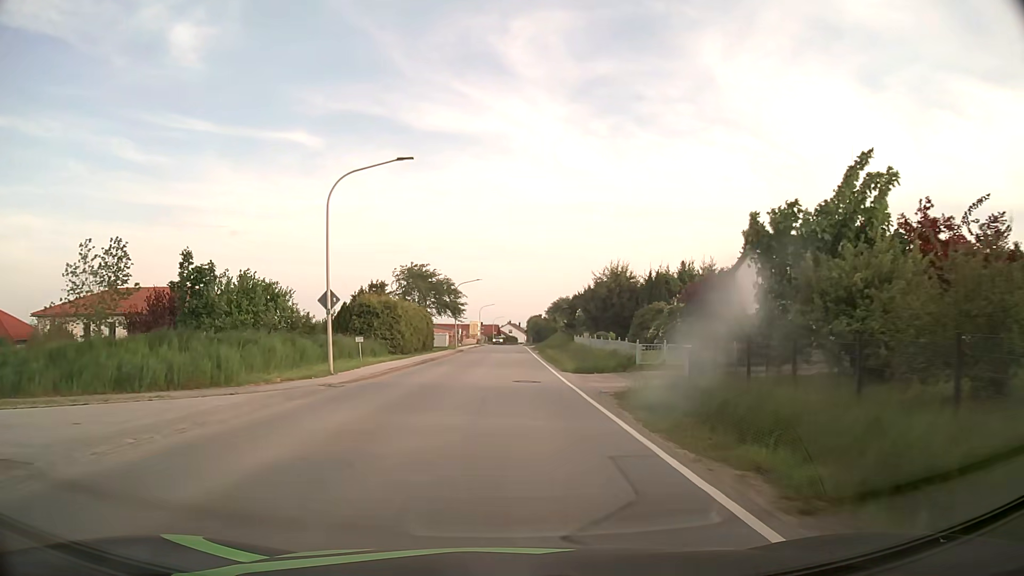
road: secondary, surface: asphalt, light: Day
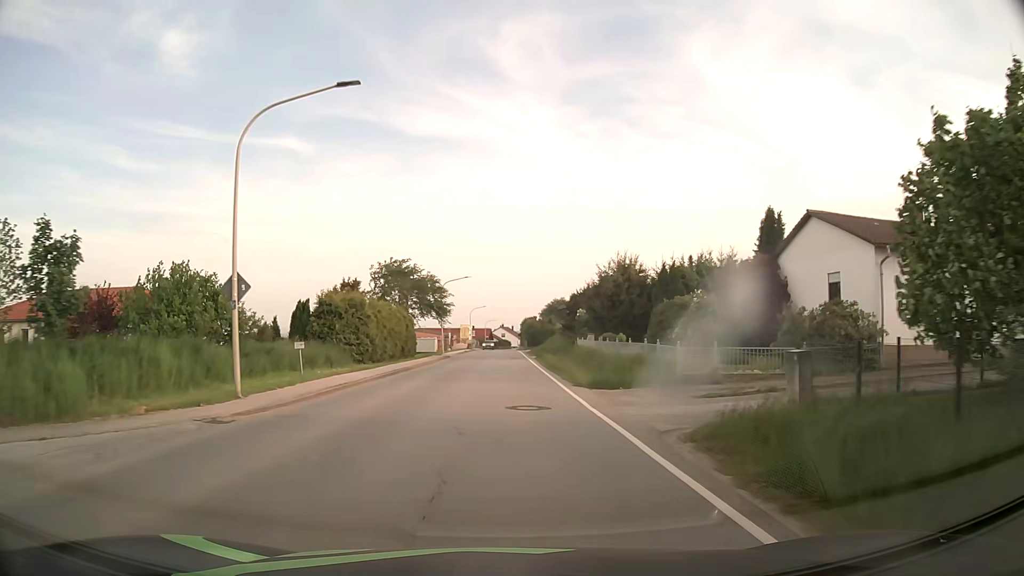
(+0.1, +7.7) m; +1°
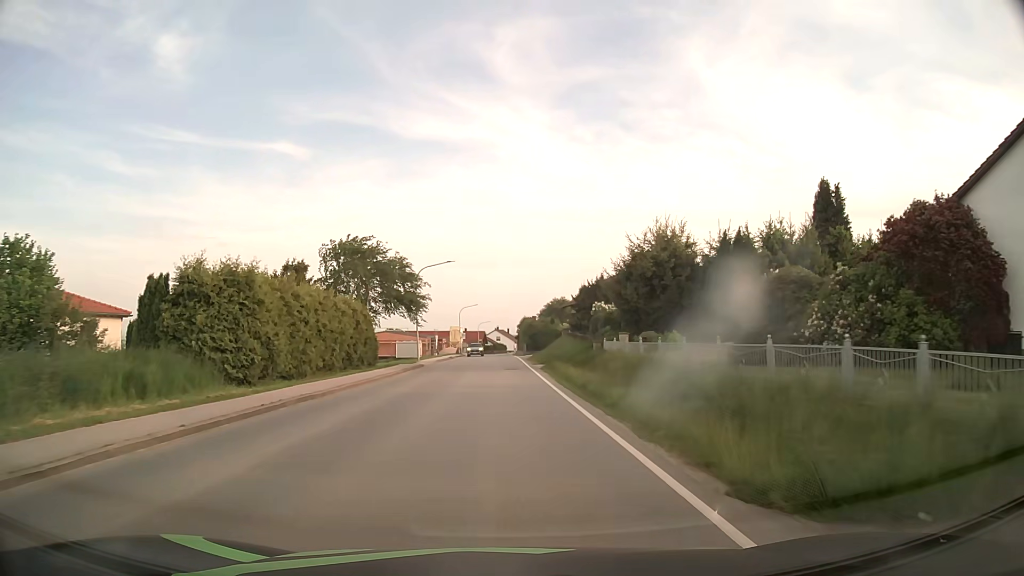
(0.0, +15.3) m; 0°
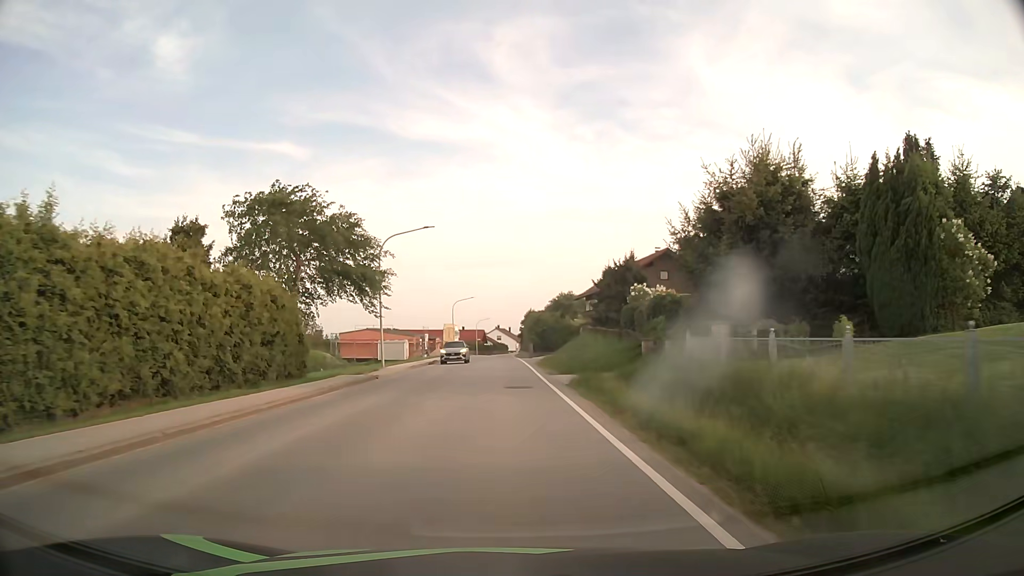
(+0.1, +15.2) m; 0°
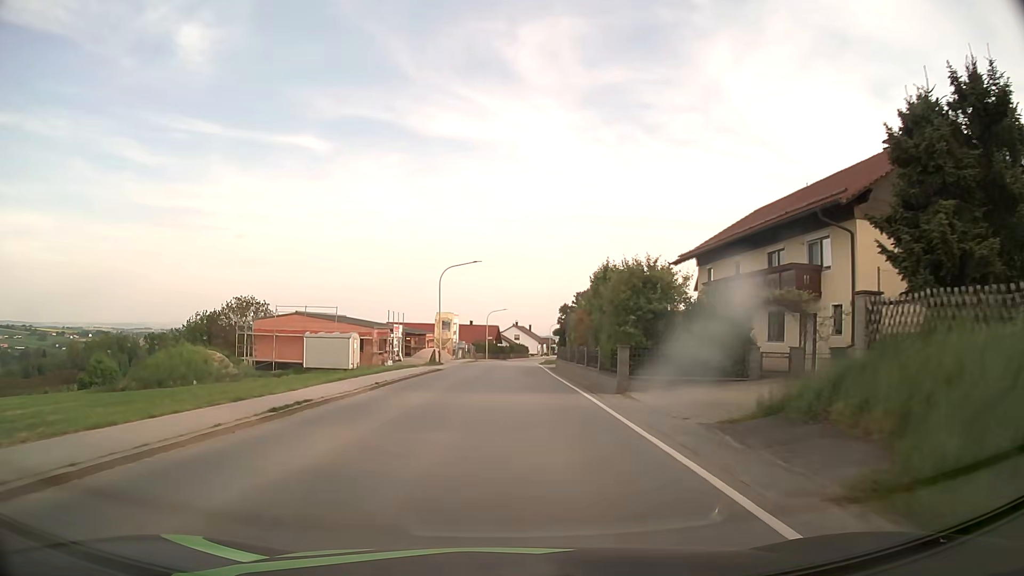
(-0.8, +38.0) m; -2°
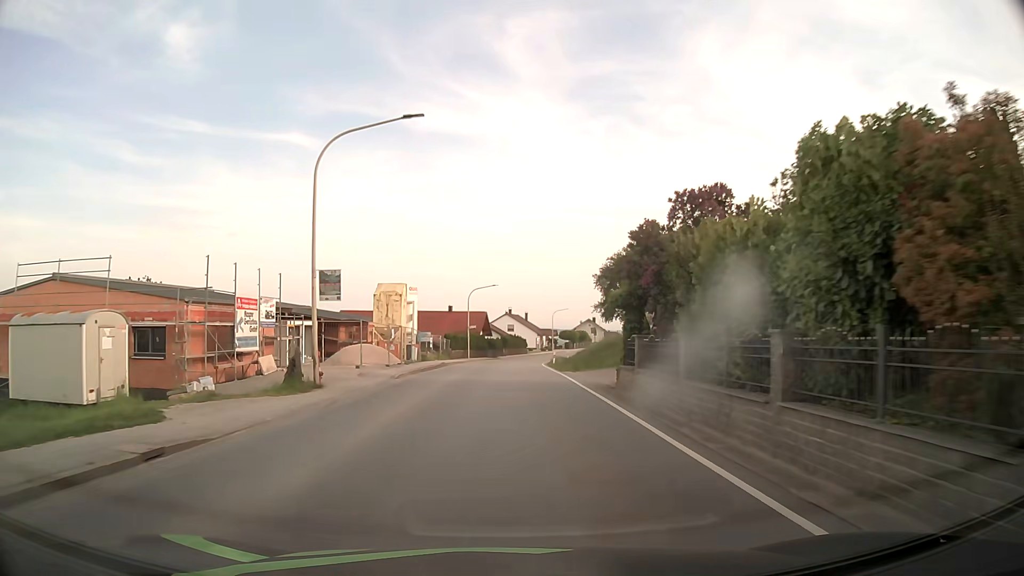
(+0.3, +30.6) m; +1°
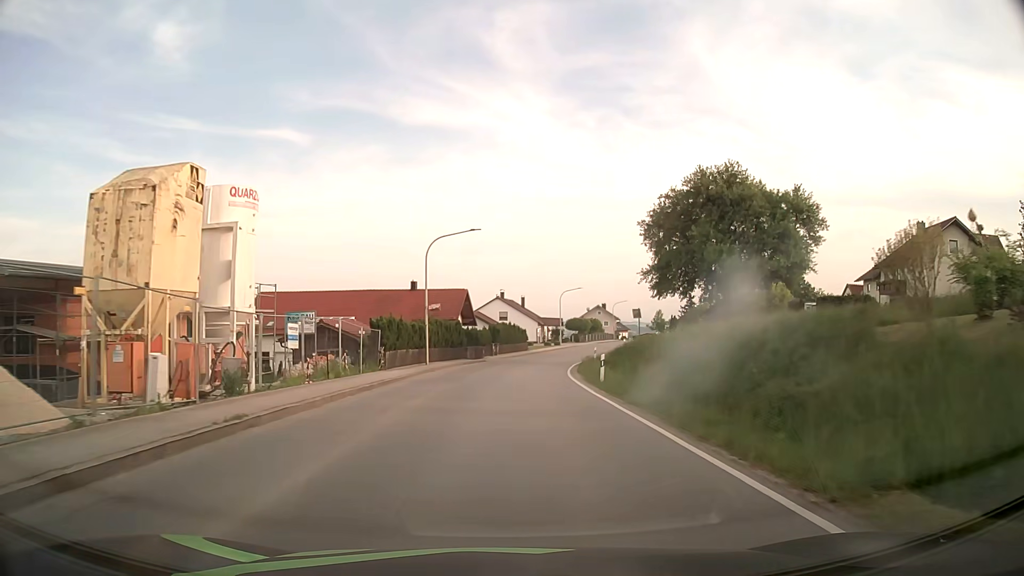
(0.0, +30.7) m; 0°
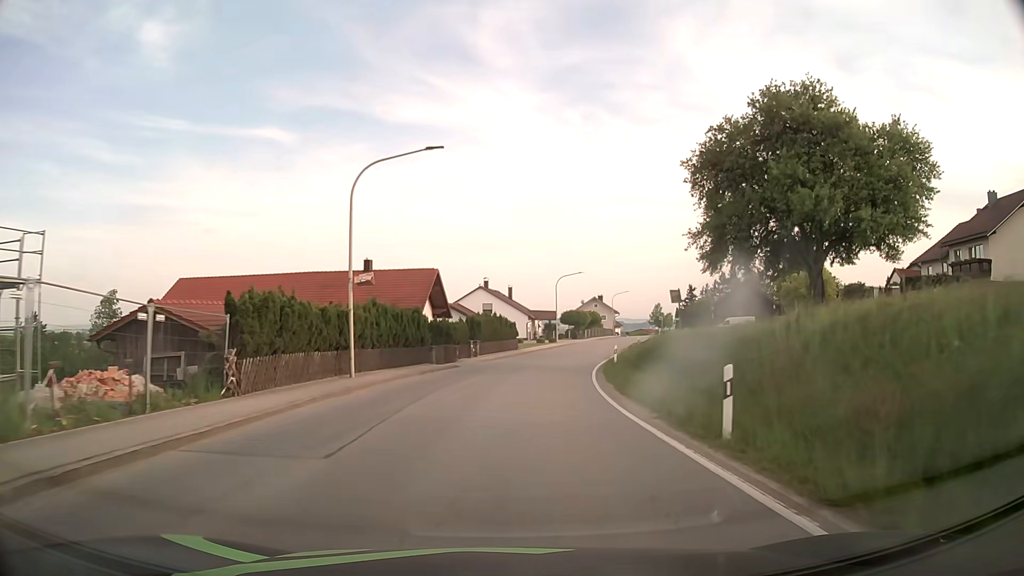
(+0.2, +15.4) m; +1°
(0, +10) (+1, +20) (+2, +30) (+3, +40) (+5, +50) (+8, +59) (+11, +69) (+14, +78) (+17, +88) (+20, +97) m
